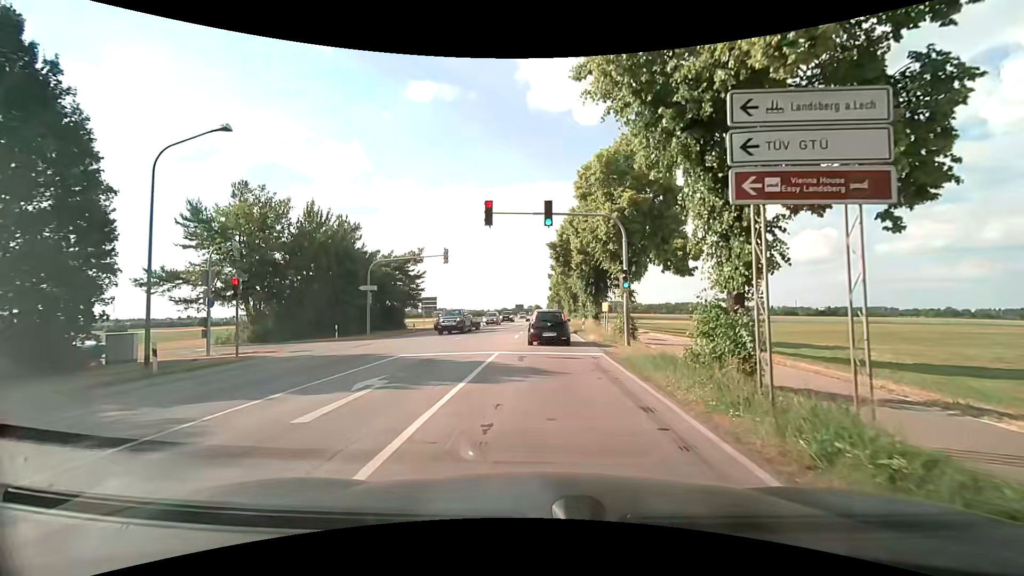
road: secondary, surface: asphalt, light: Day
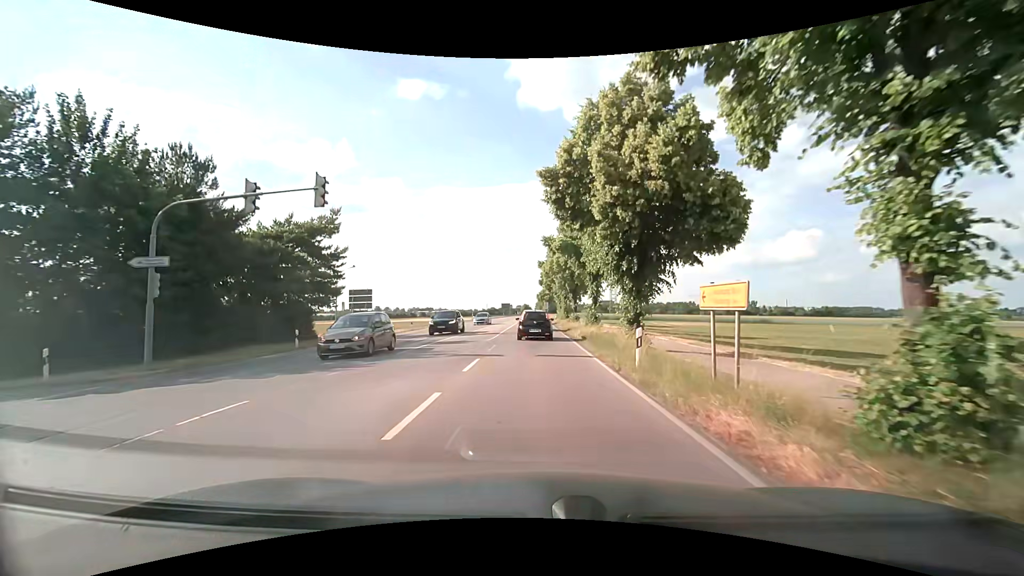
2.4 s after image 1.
(+0.1, +21.0) m; +1°
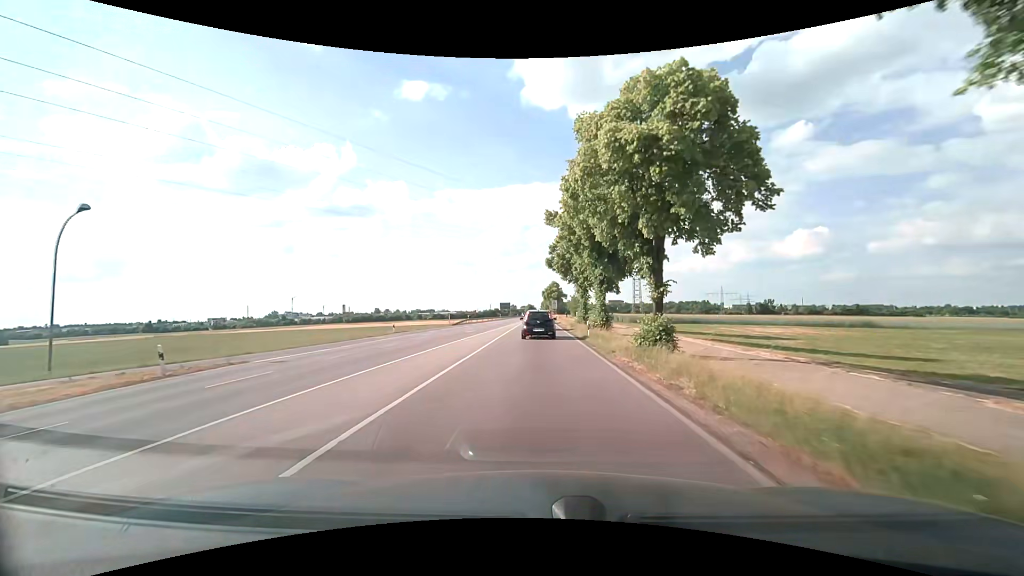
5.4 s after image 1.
(-0.3, +33.6) m; -1°
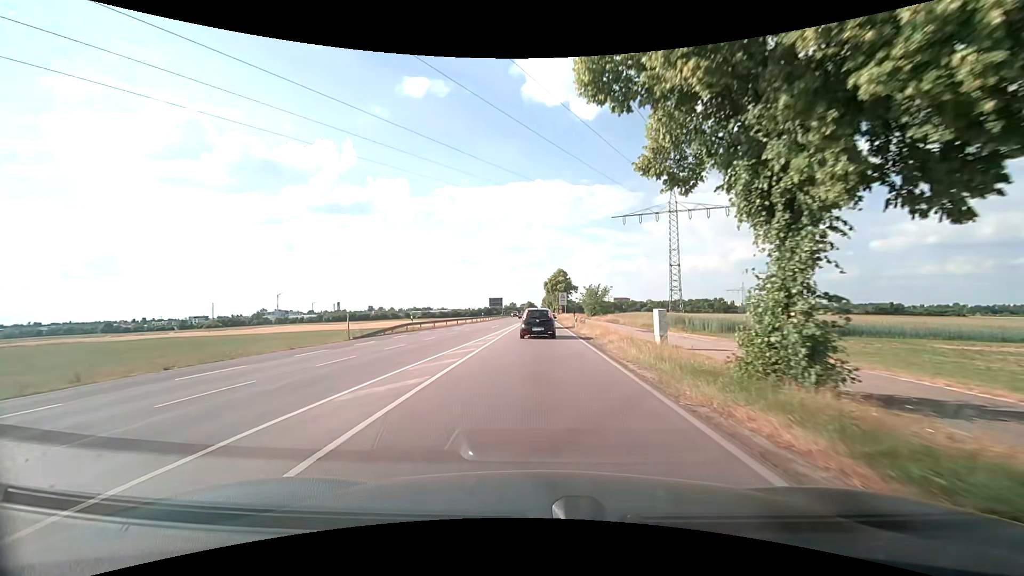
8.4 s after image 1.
(0.0, +39.0) m; 0°
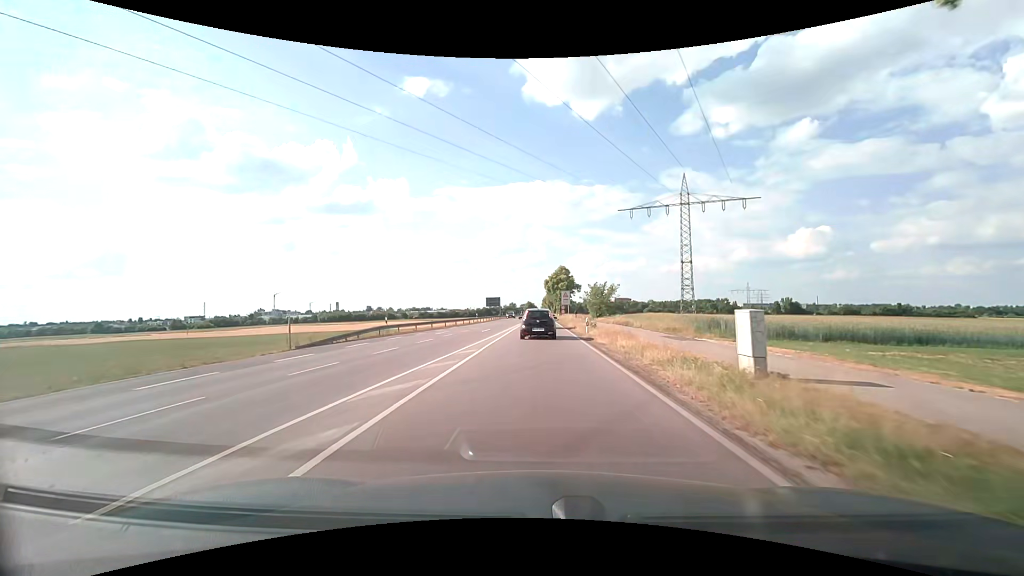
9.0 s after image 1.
(0.0, +8.0) m; 0°
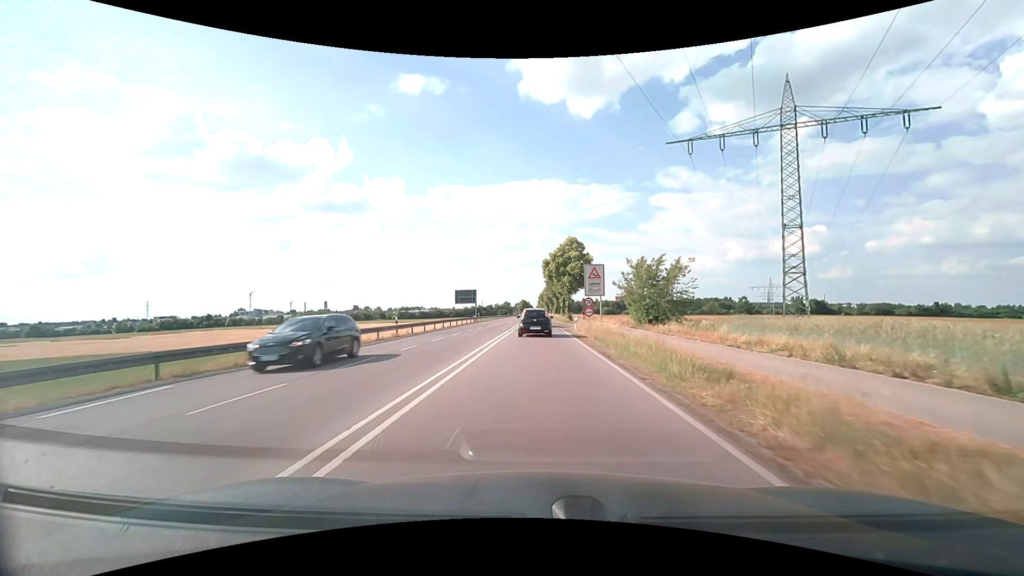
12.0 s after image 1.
(+0.3, +40.7) m; +1°
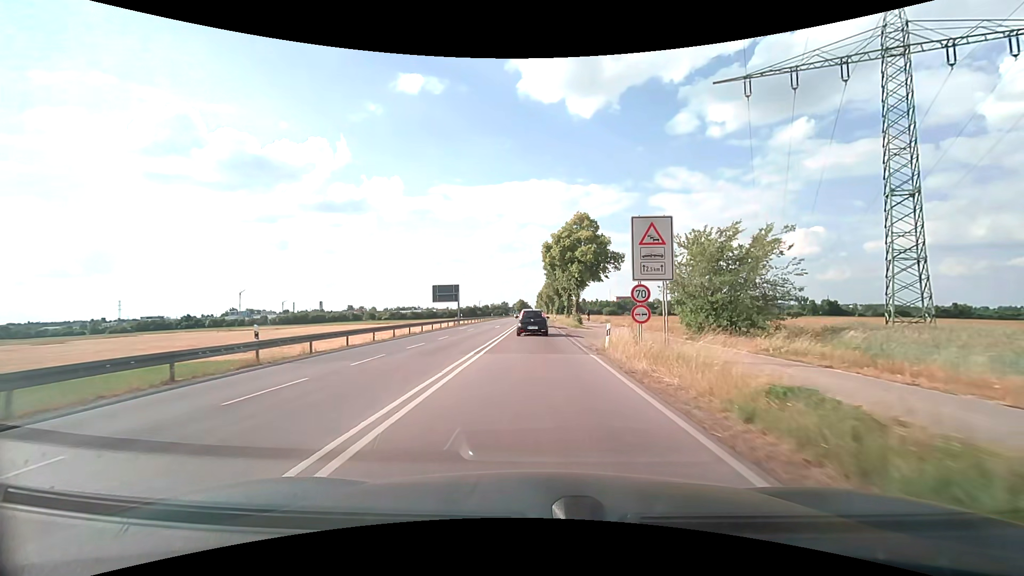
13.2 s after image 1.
(0.0, +16.5) m; 0°
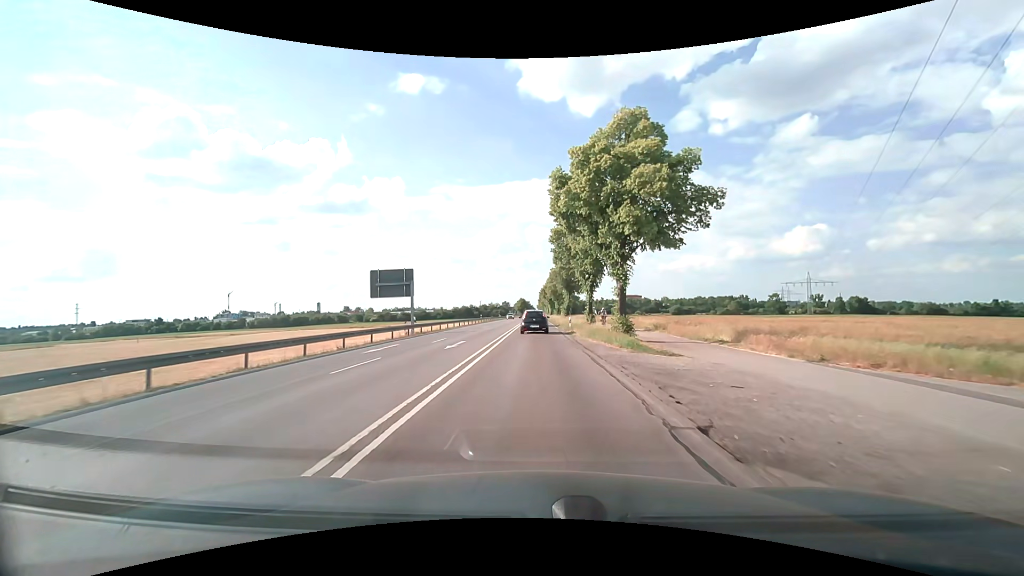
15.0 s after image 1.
(-0.1, +25.1) m; 0°
(0, +10) (0, +20) (0, +30) (0, +40) (0, +50) (0, +60) (0, +70) (0, +80) (0, +90) (0, +100) m
